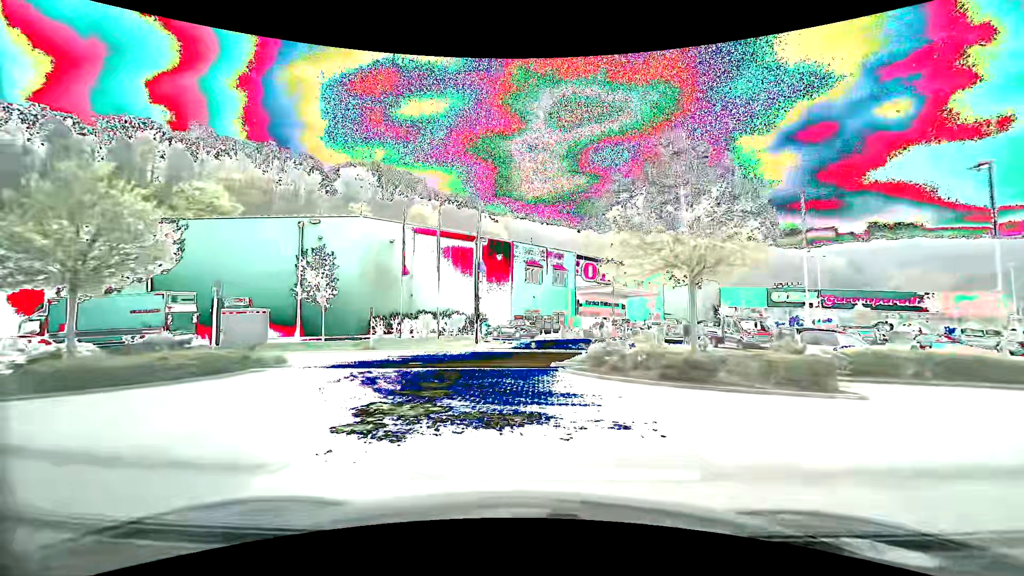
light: Day
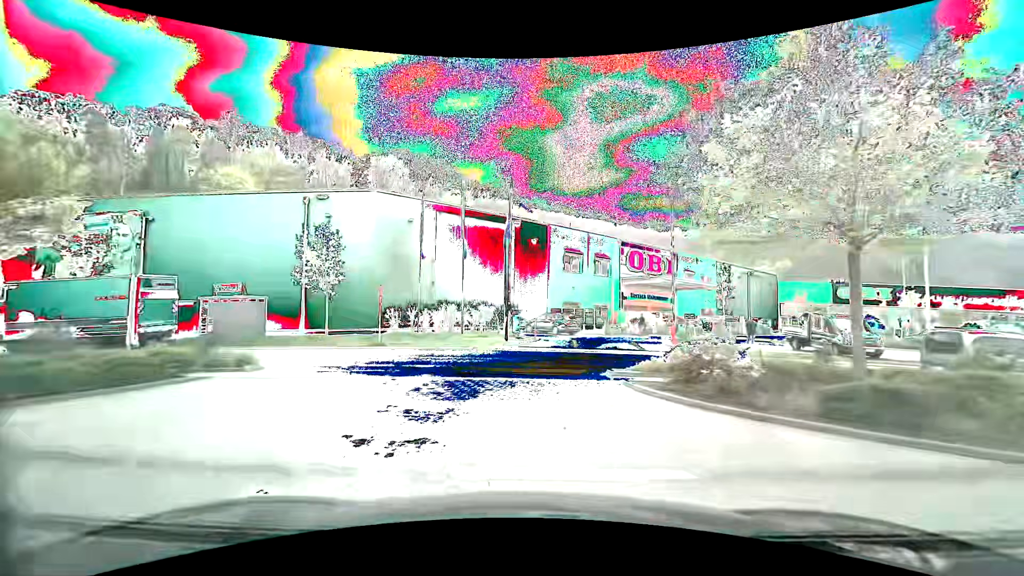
(-0.2, +5.2) m; -6°
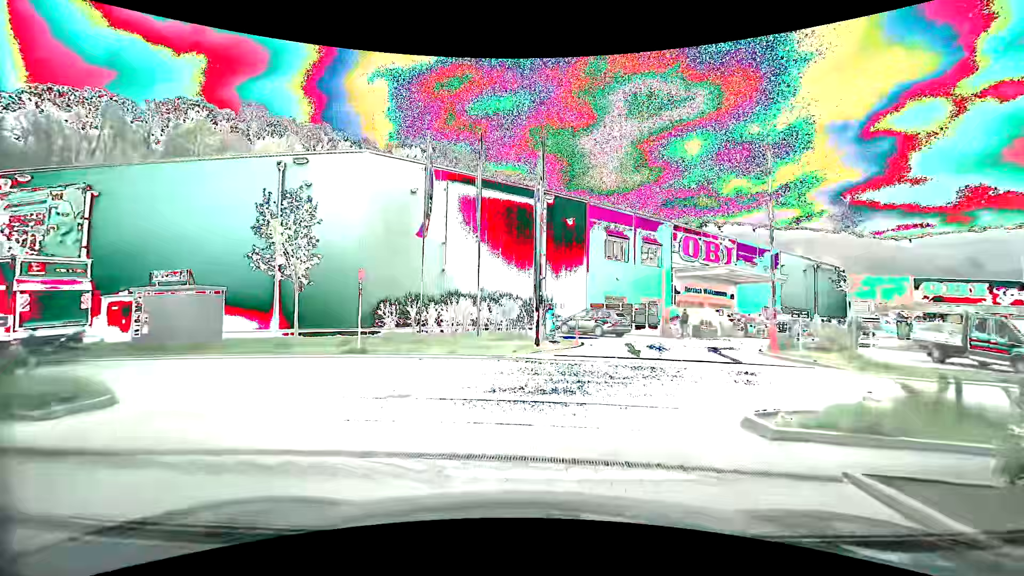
(0.0, +7.0) m; -2°
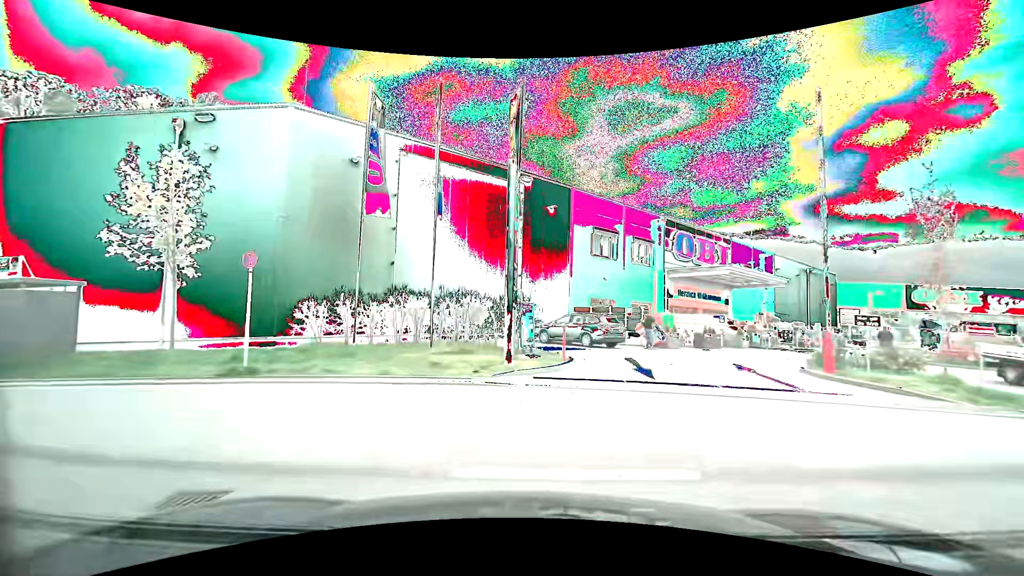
(+0.1, +5.0) m; +3°
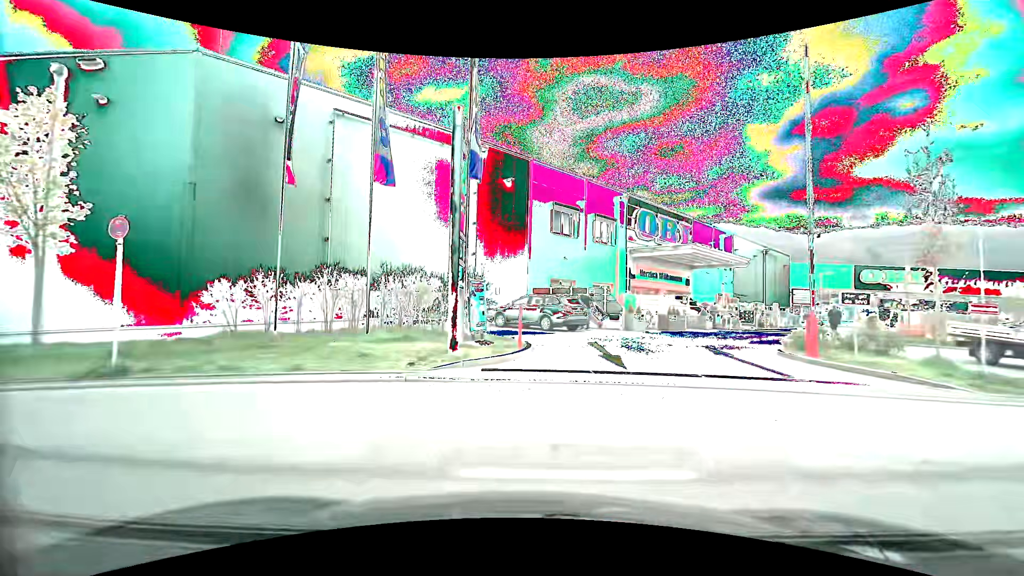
(+0.1, +1.8) m; +2°
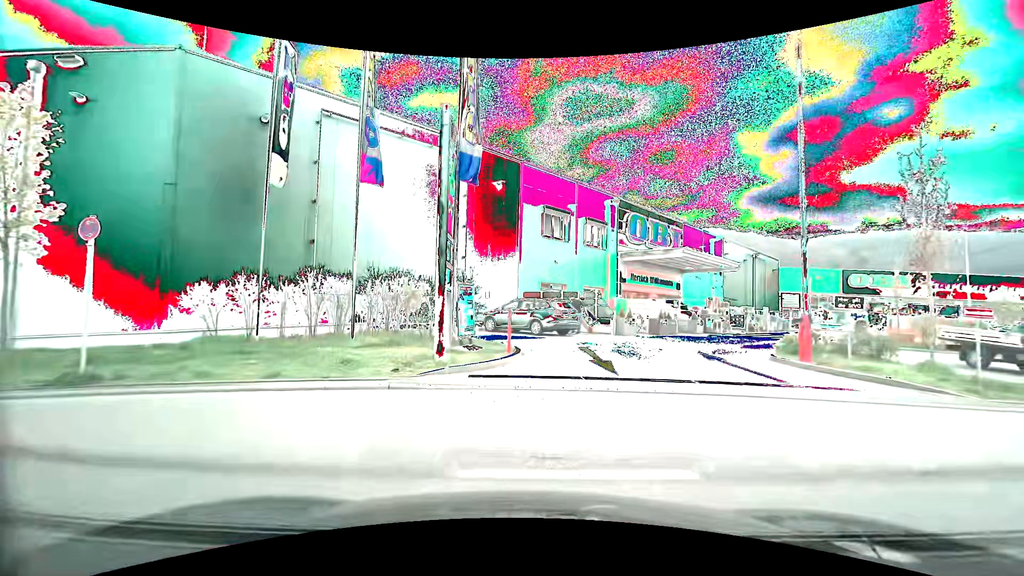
(0.0, +0.4) m; 0°
